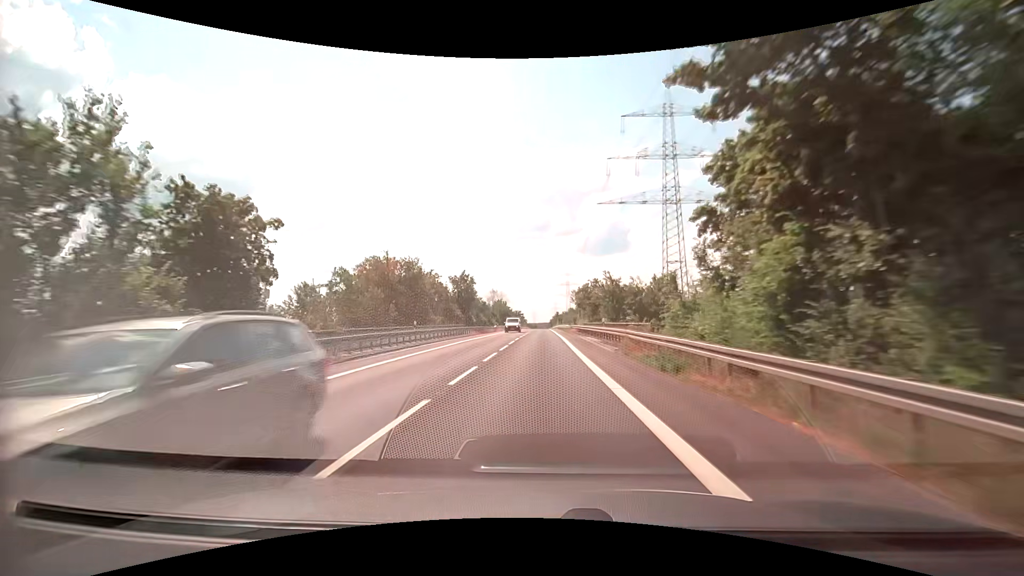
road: secondary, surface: asphalt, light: Day
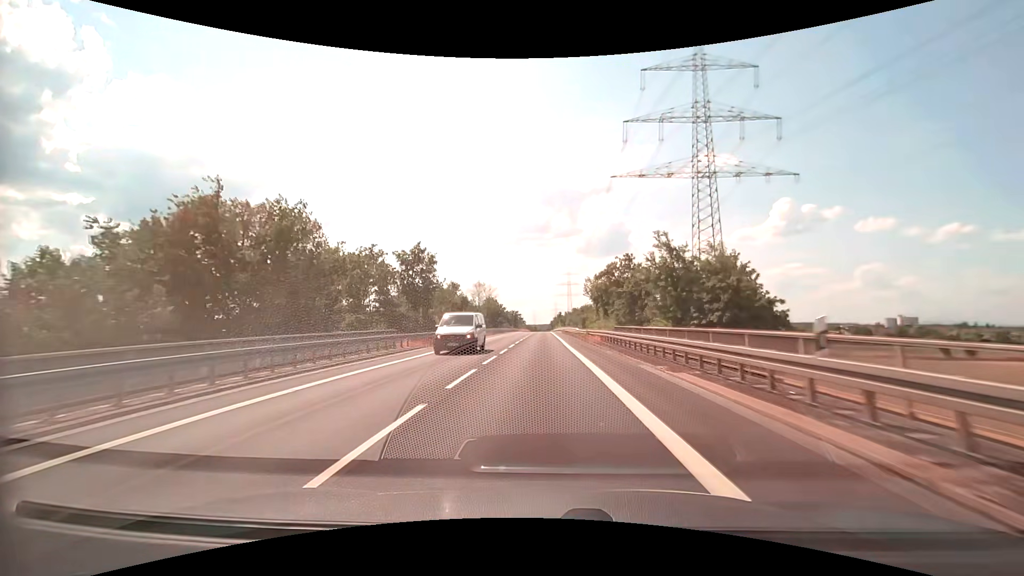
(+0.1, +24.6) m; 0°
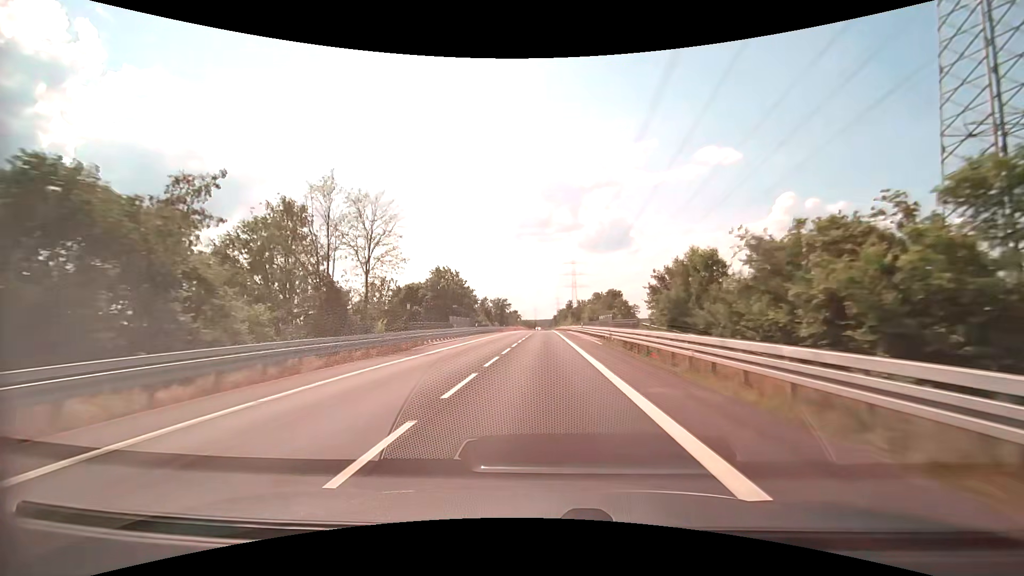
(-0.1, +62.1) m; 0°
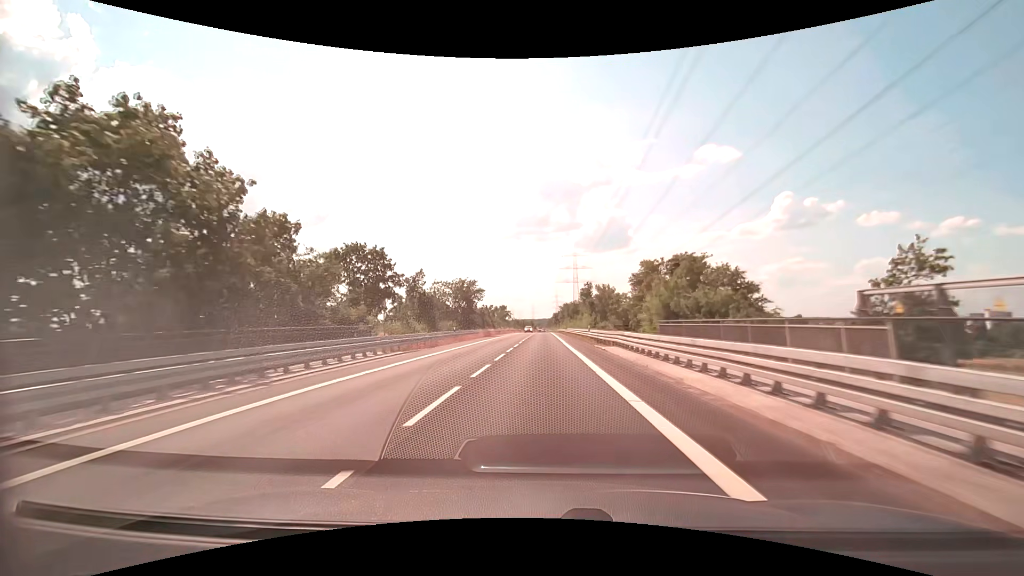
(+0.1, +50.6) m; 0°
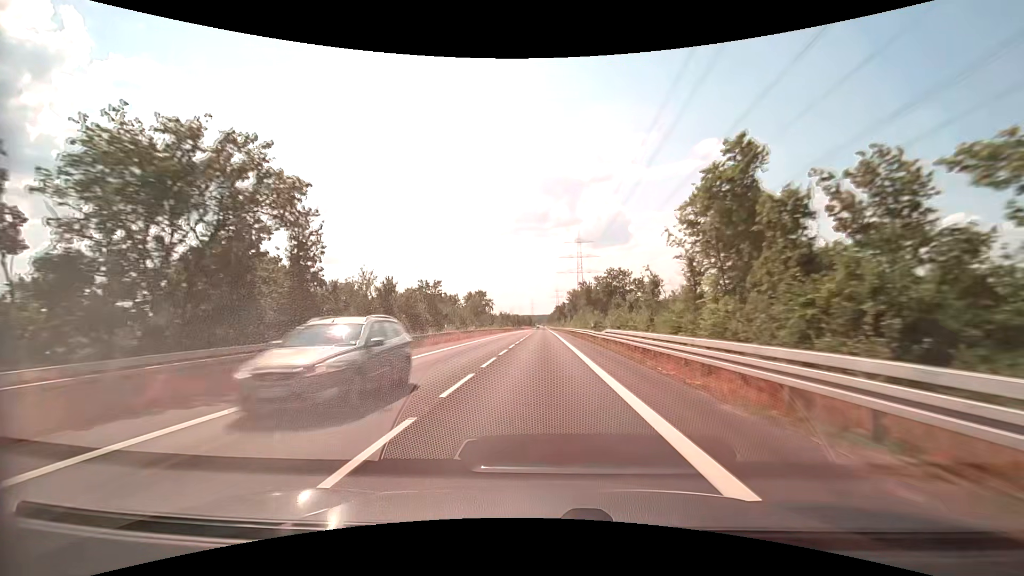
(+0.1, +52.3) m; 0°
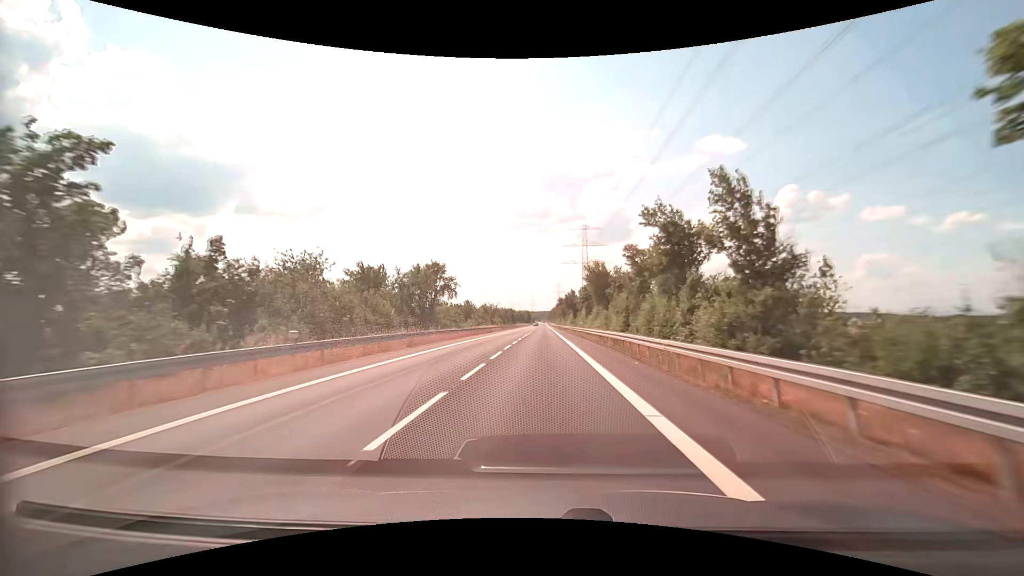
(-0.1, +40.1) m; 0°
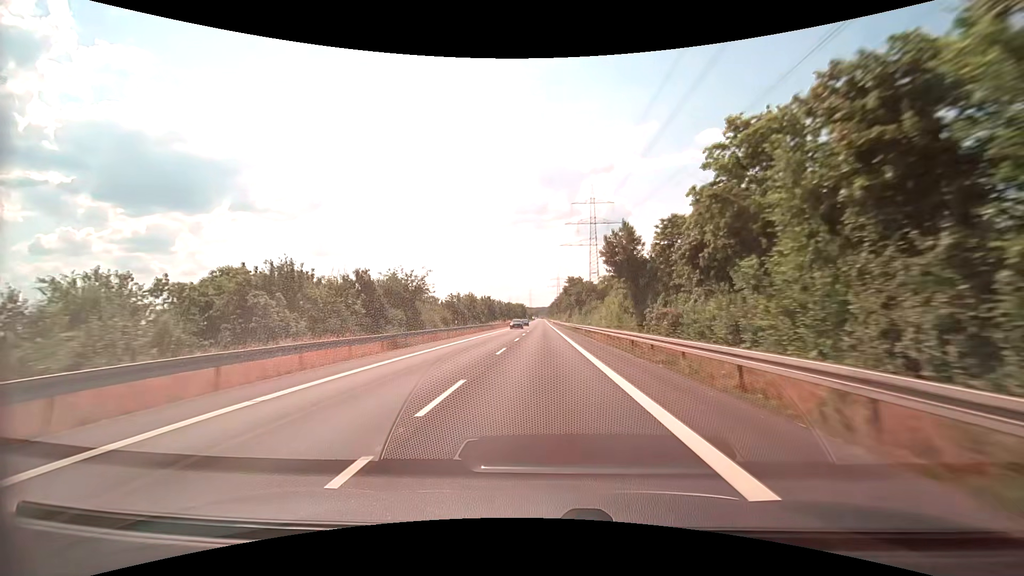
(-0.3, +64.5) m; 0°
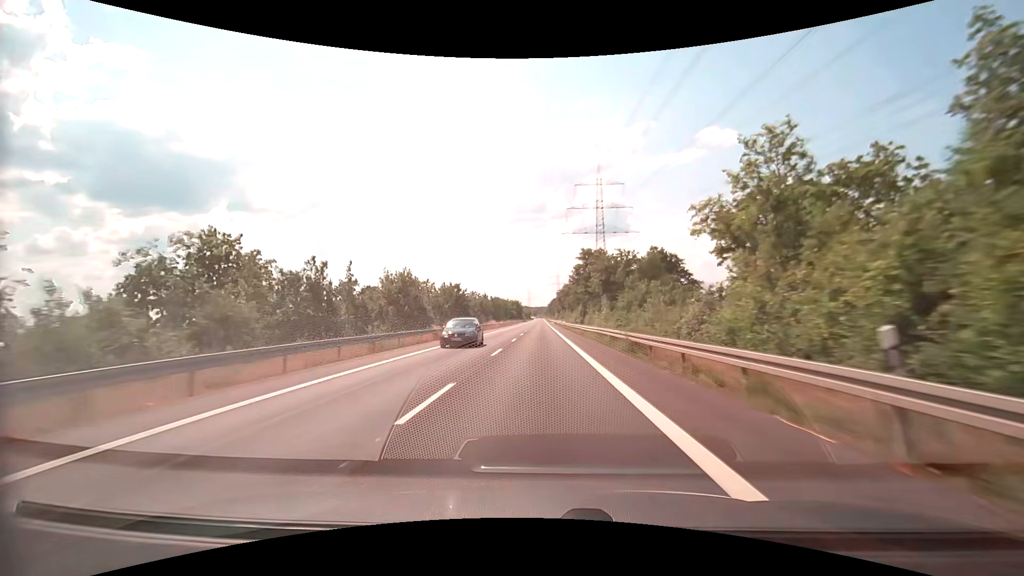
(+0.1, +36.6) m; 0°
(0, +10) (0, +20) (0, +30) (0, +40) (0, +50) (0, +60) (0, +70) (0, +80) (0, +90) (-1, +100) m
